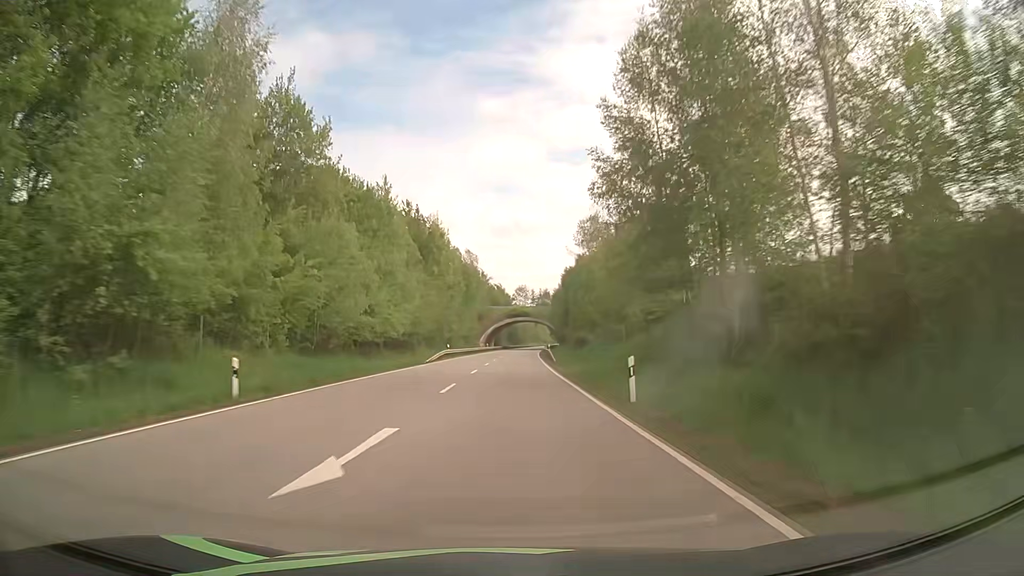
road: primary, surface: asphalt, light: Day
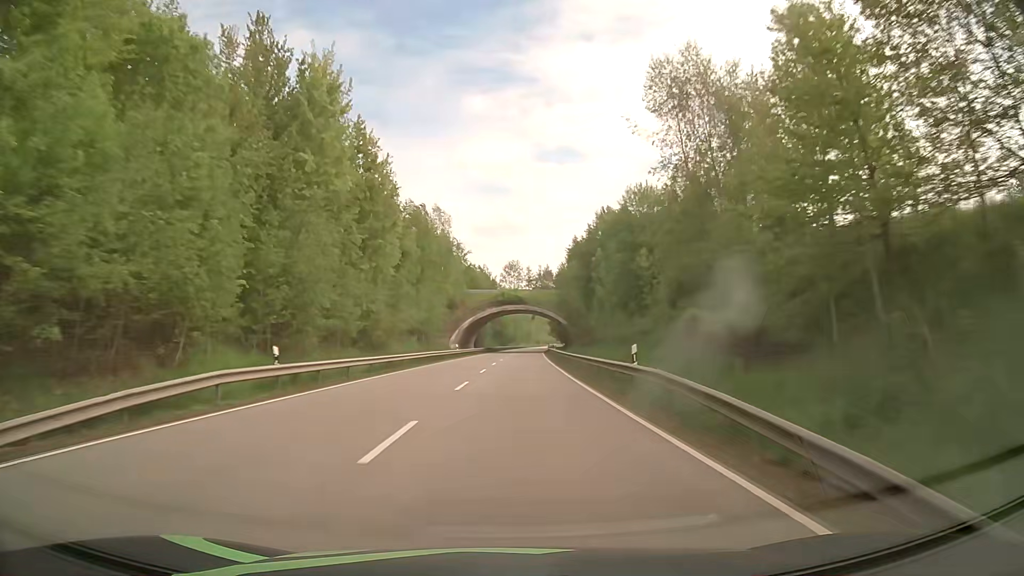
(+0.5, +47.1) m; +1°
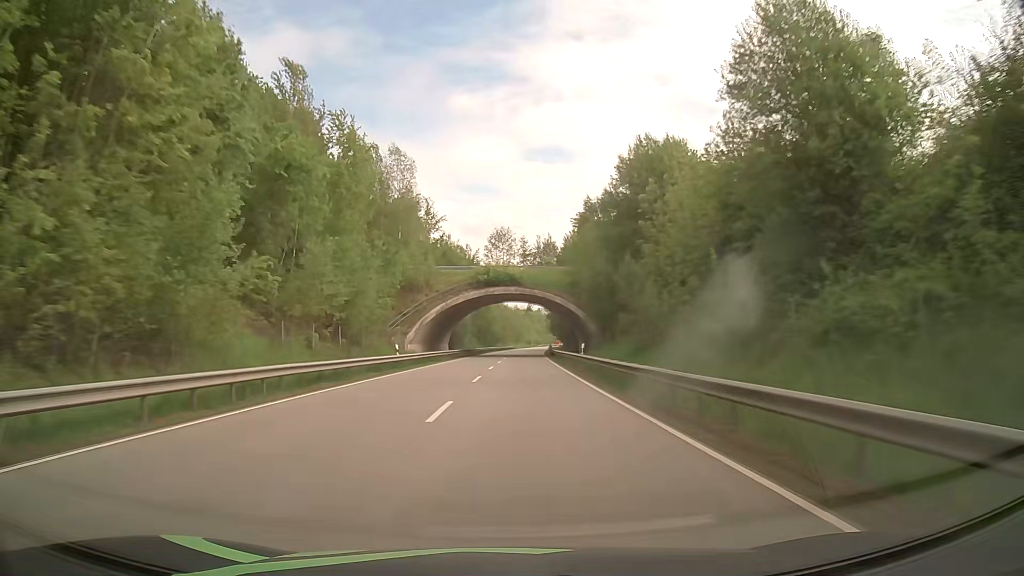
(+0.2, +31.7) m; +1°
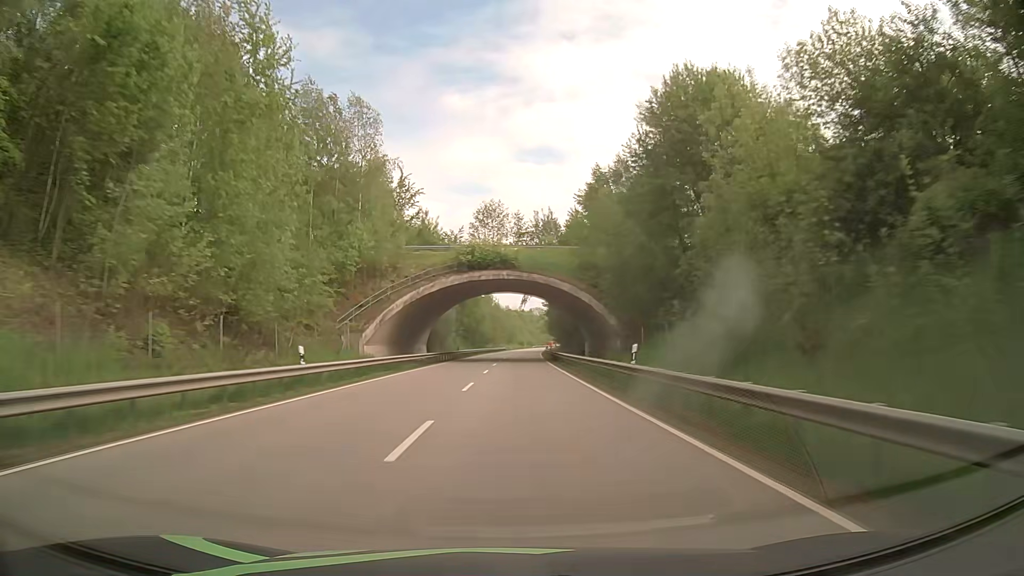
(+0.1, +15.9) m; 0°
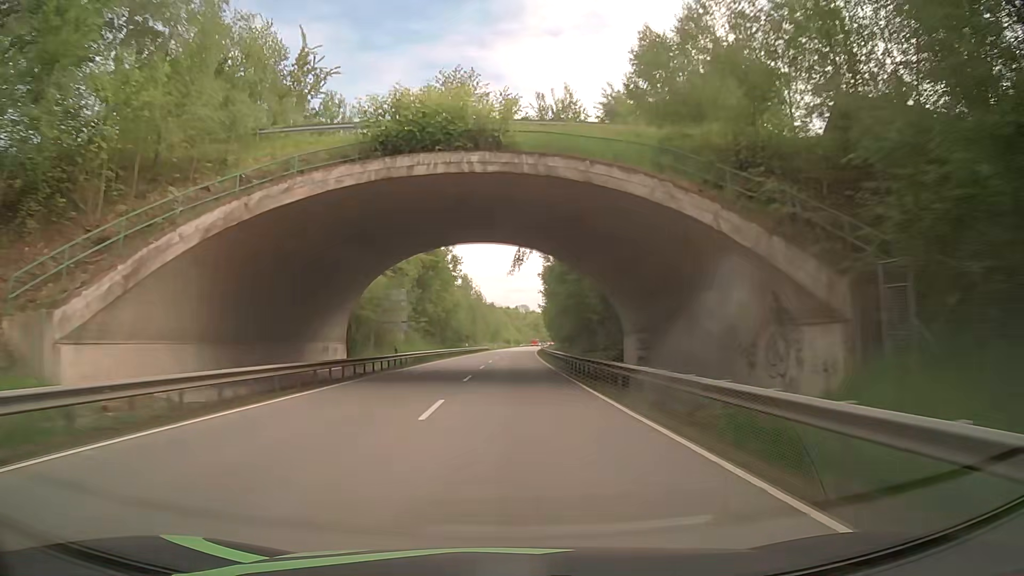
(+0.6, +31.9) m; +2°
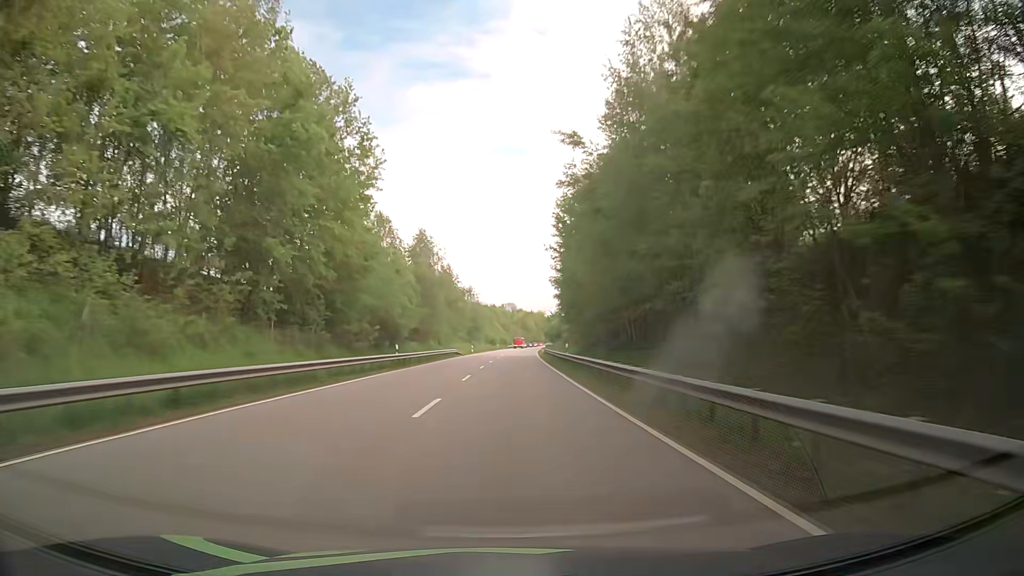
(+0.4, +47.8) m; +1°
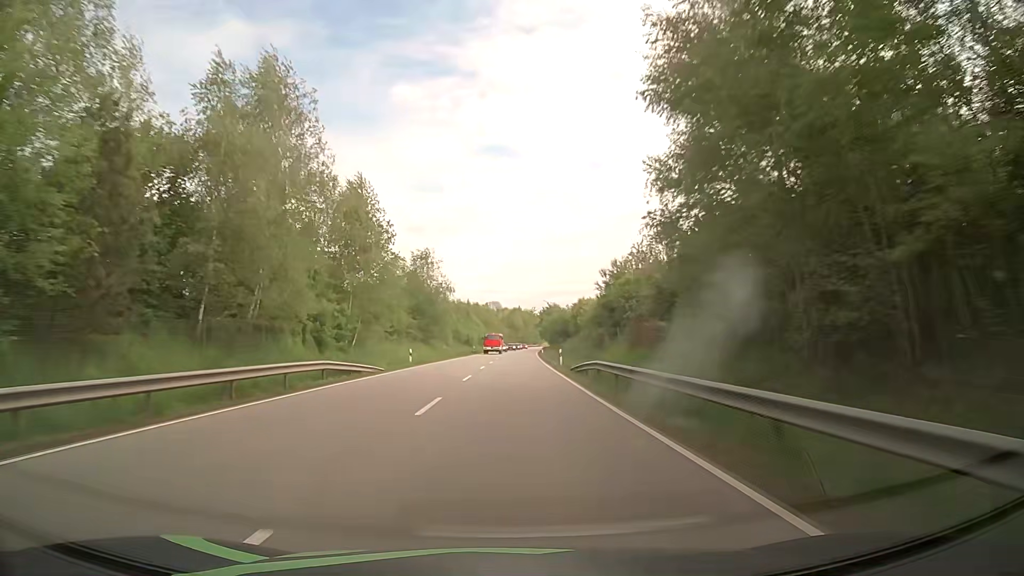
(+0.7, +47.7) m; +2°
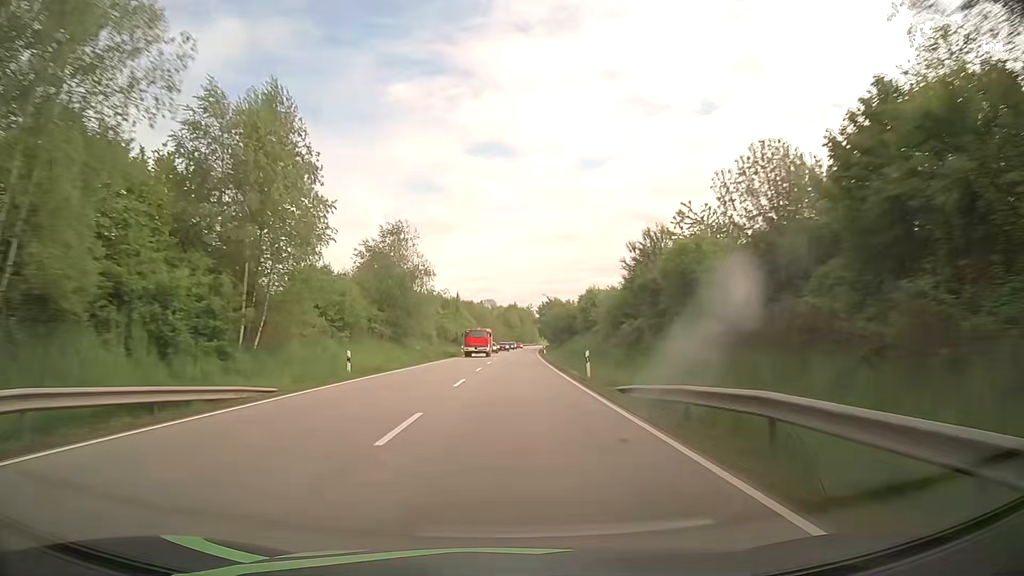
(0.0, +15.9) m; 0°
(0, +10) (0, +20) (0, +30) (0, +40) (+1, +50) (+1, +60) (+1, +70) (+1, +80) (+2, +90) (+2, +100) m
